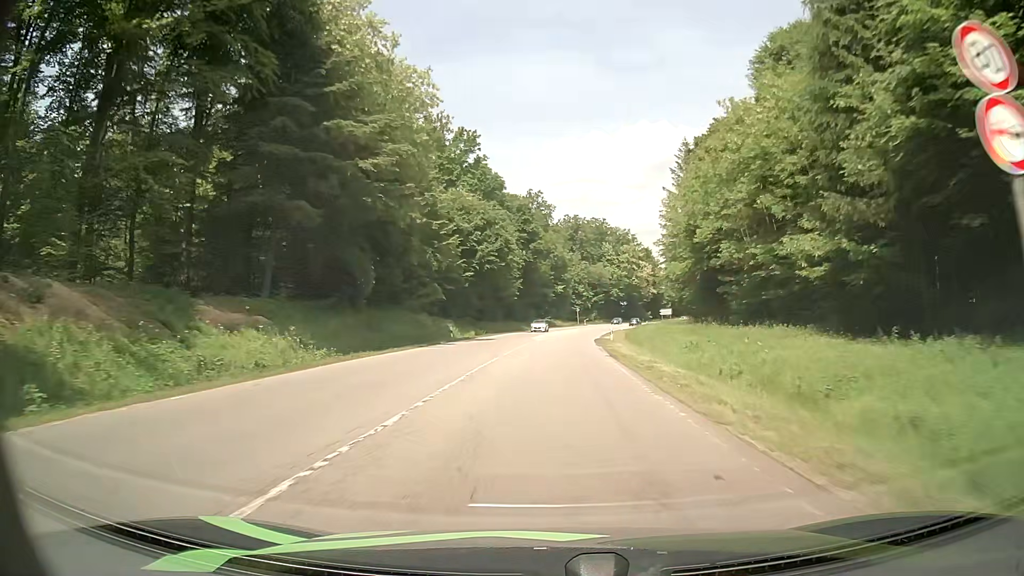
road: secondary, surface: asphalt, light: Day
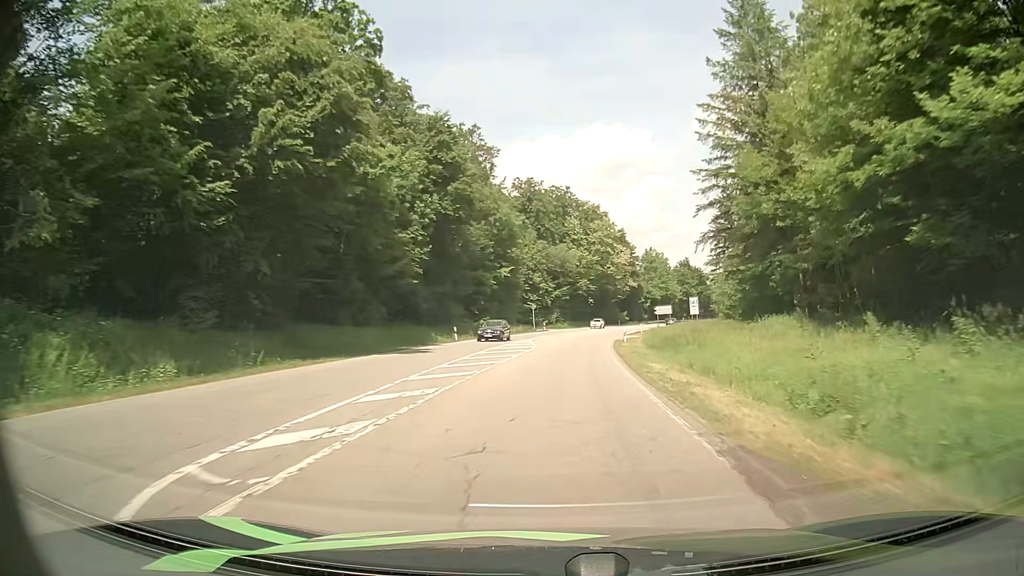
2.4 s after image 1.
(+1.5, +47.6) m; +4°
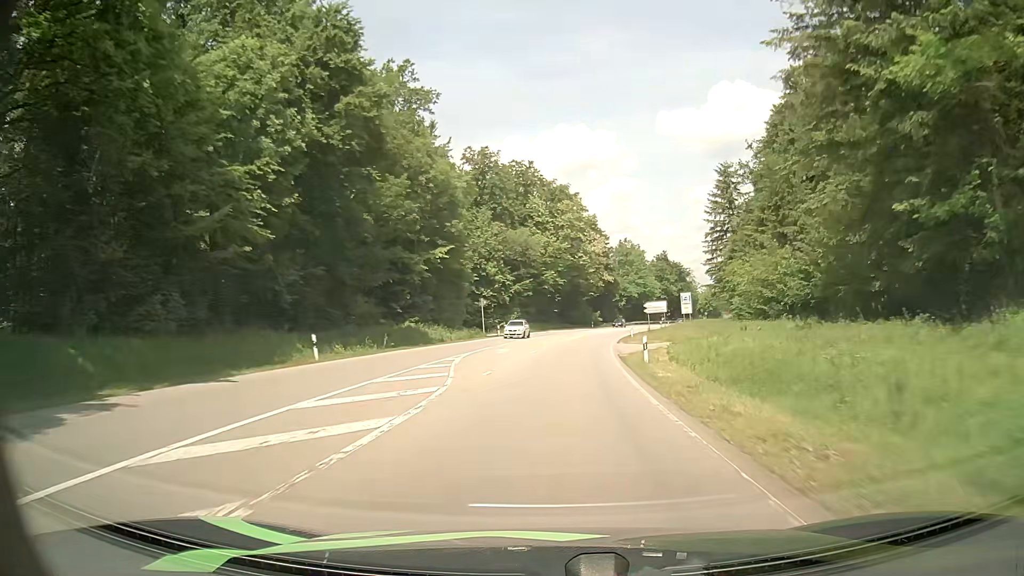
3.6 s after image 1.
(+0.5, +23.4) m; +3°
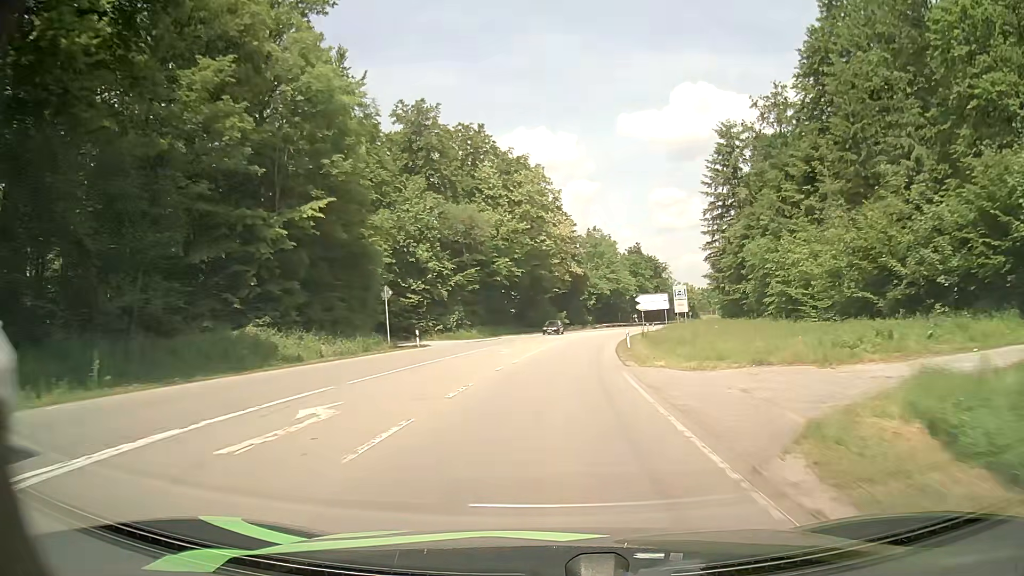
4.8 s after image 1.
(+0.7, +23.1) m; +4°
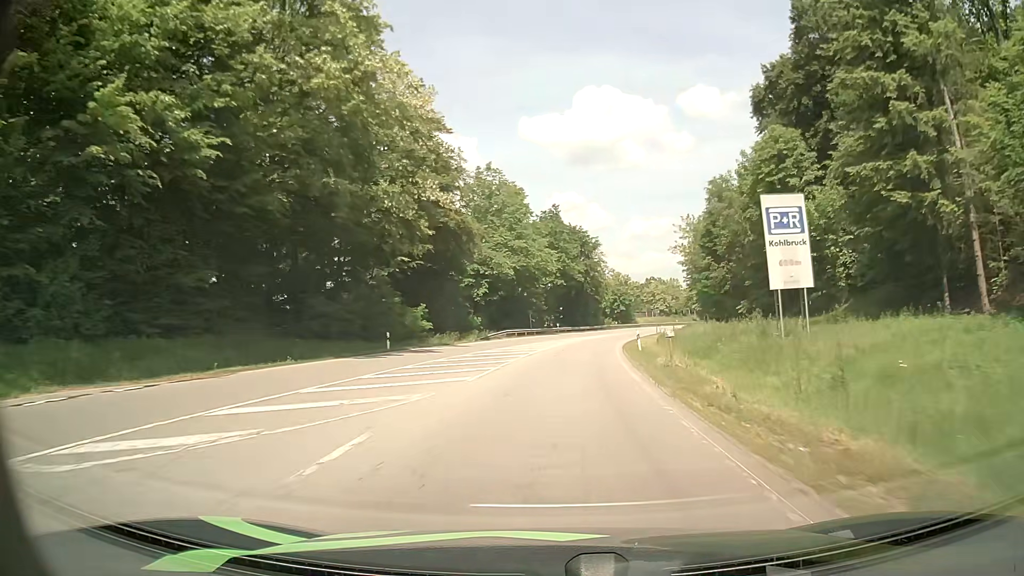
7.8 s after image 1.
(+4.1, +57.2) m; +9°
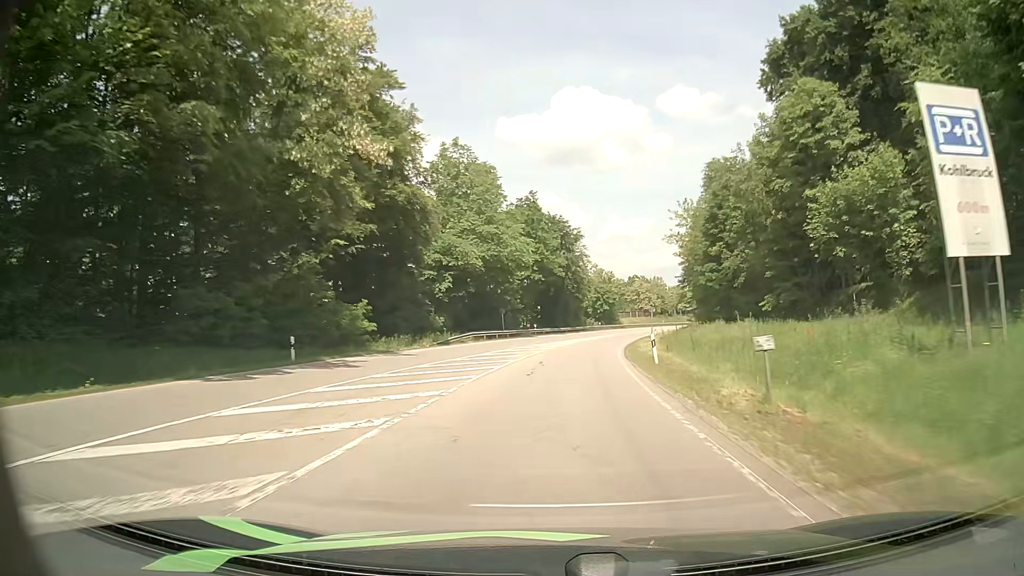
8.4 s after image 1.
(+0.2, +11.4) m; +2°
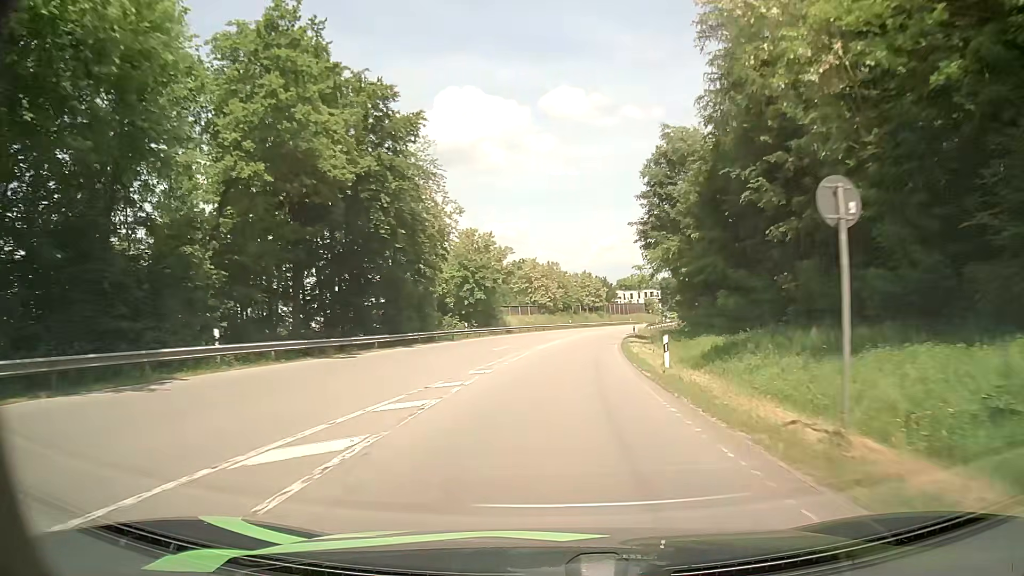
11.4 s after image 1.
(+4.7, +55.7) m; +10°
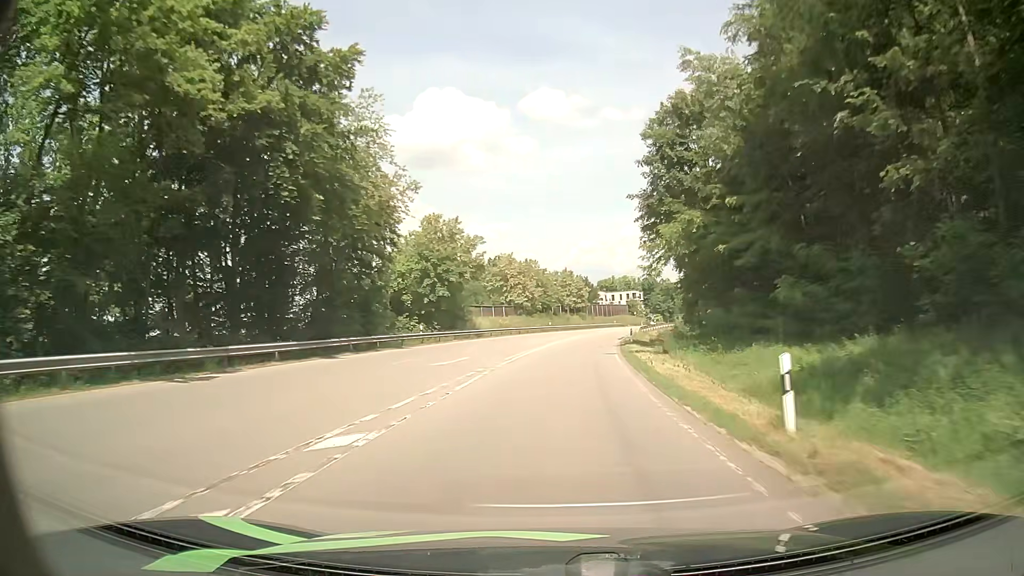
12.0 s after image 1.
(+0.1, +11.1) m; +1°
(0, +10) (+1, +20) (+1, +30) (+2, +40) (+3, +50) (+5, +60) (+6, +70) (+8, +79) (+10, +89) (+13, +99) m
